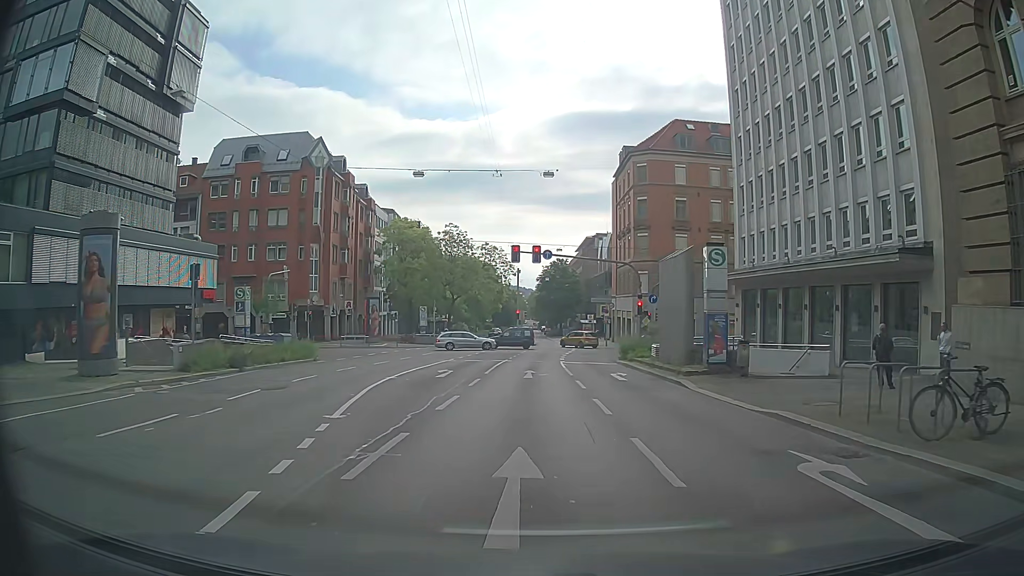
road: secondary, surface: asphalt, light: Day
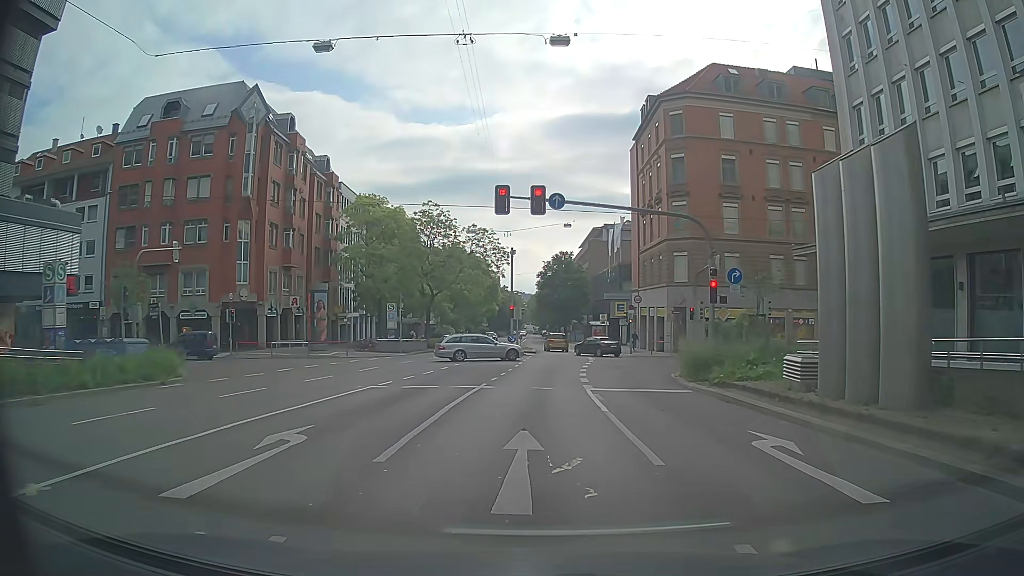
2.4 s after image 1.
(-0.1, +16.4) m; -1°
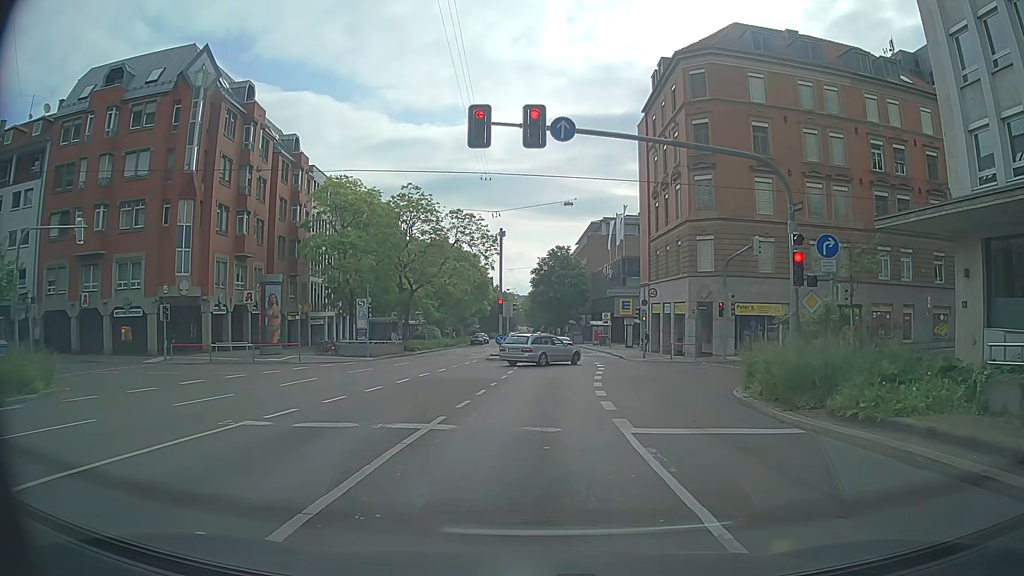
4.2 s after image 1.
(+0.2, +8.2) m; +2°
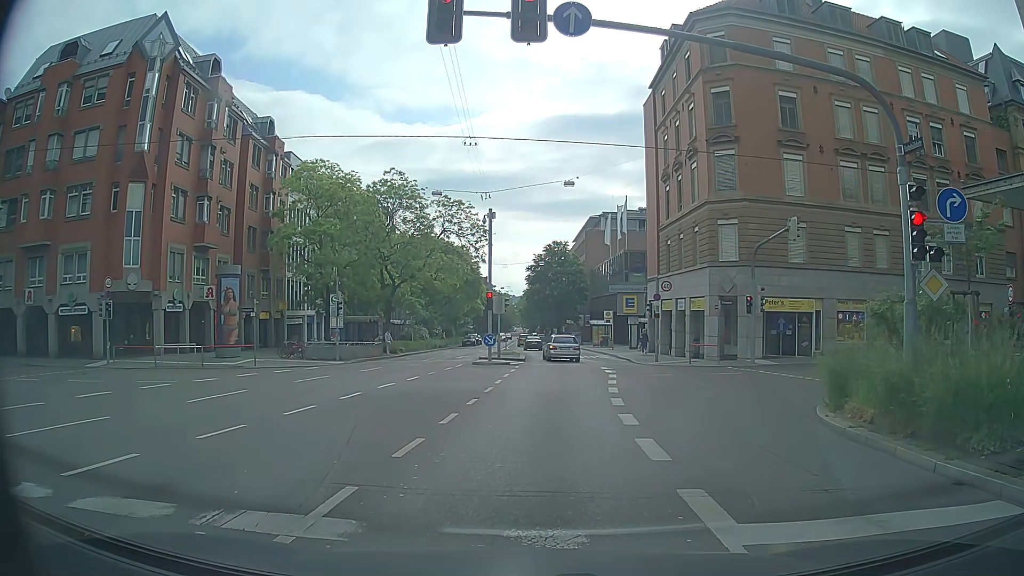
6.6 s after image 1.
(0.0, +5.3) m; -2°
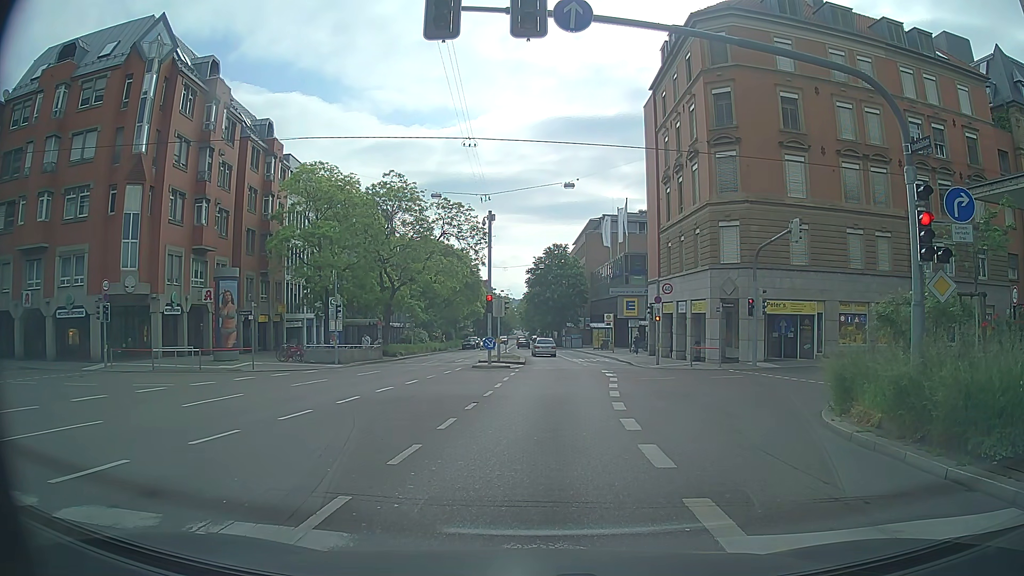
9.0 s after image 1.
(0.0, +0.3) m; 0°
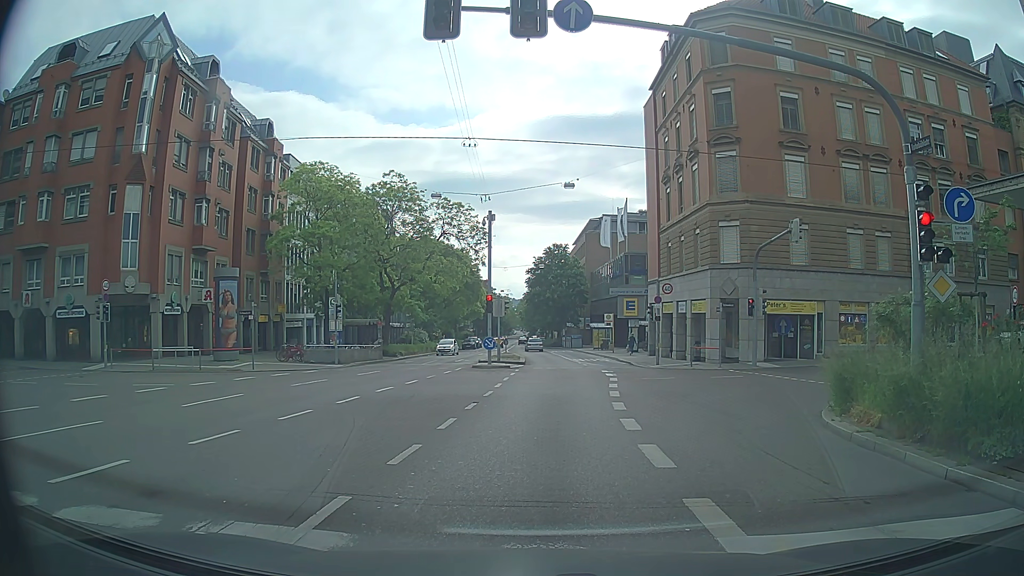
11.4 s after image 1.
(0.0, 0.0) m; 0°
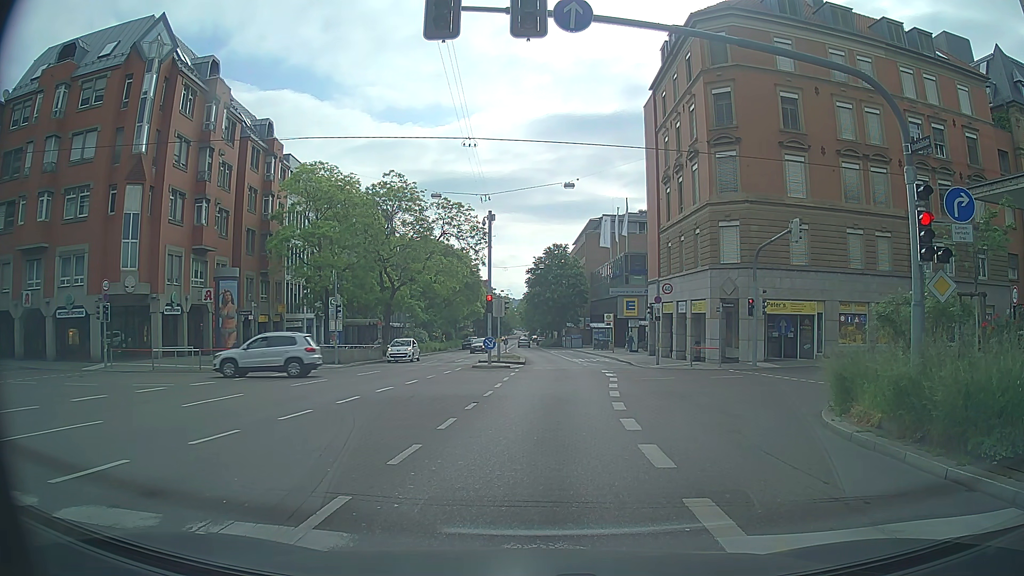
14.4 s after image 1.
(0.0, 0.0) m; 0°
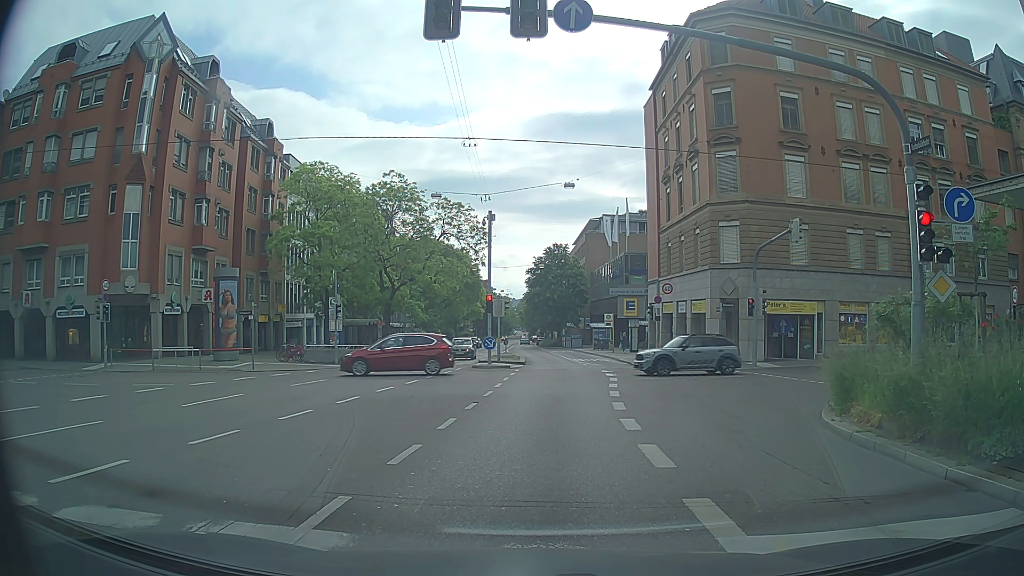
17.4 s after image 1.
(0.0, 0.0) m; 0°
